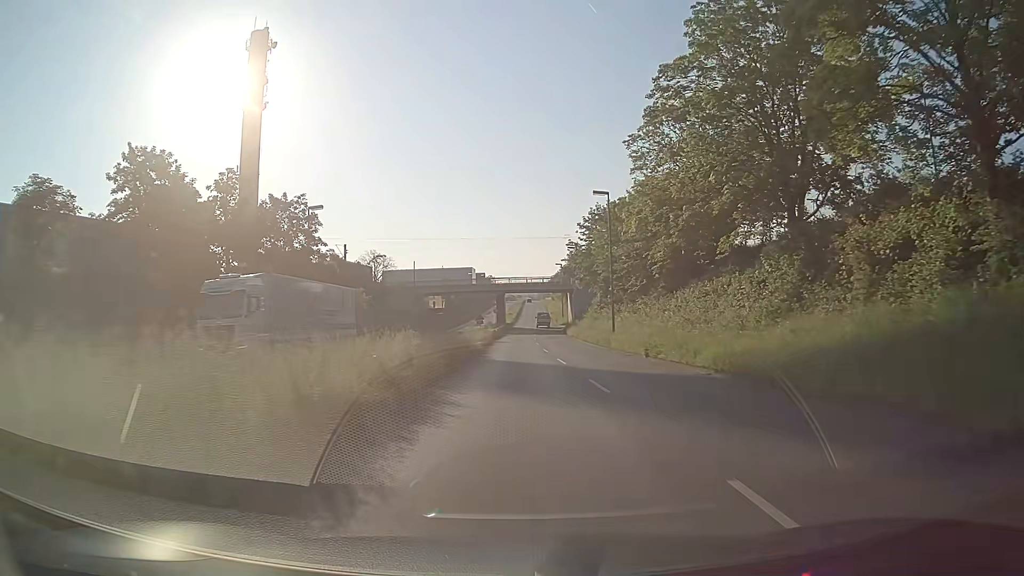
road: primary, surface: asphalt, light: Day
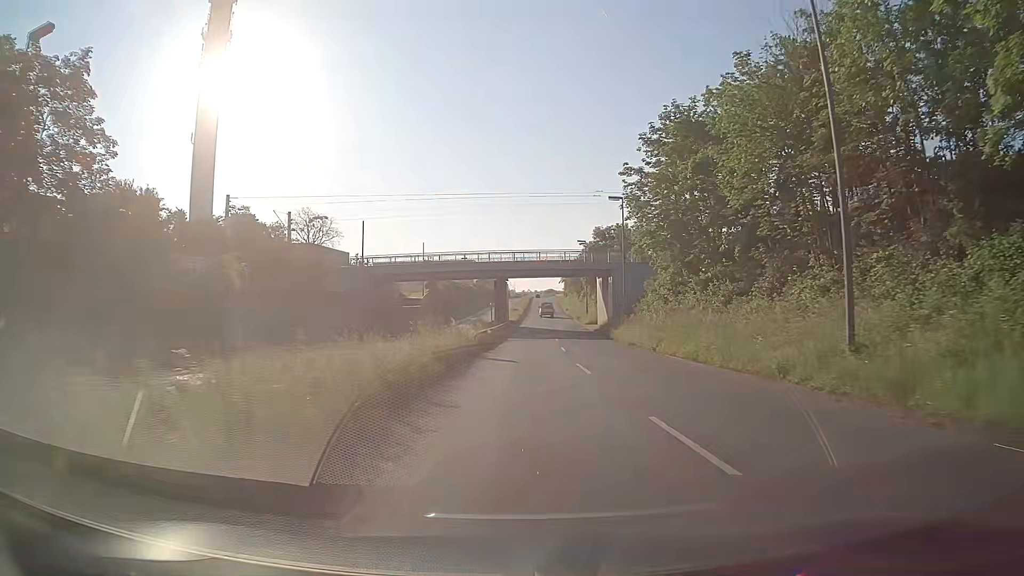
(0.0, +32.0) m; 0°
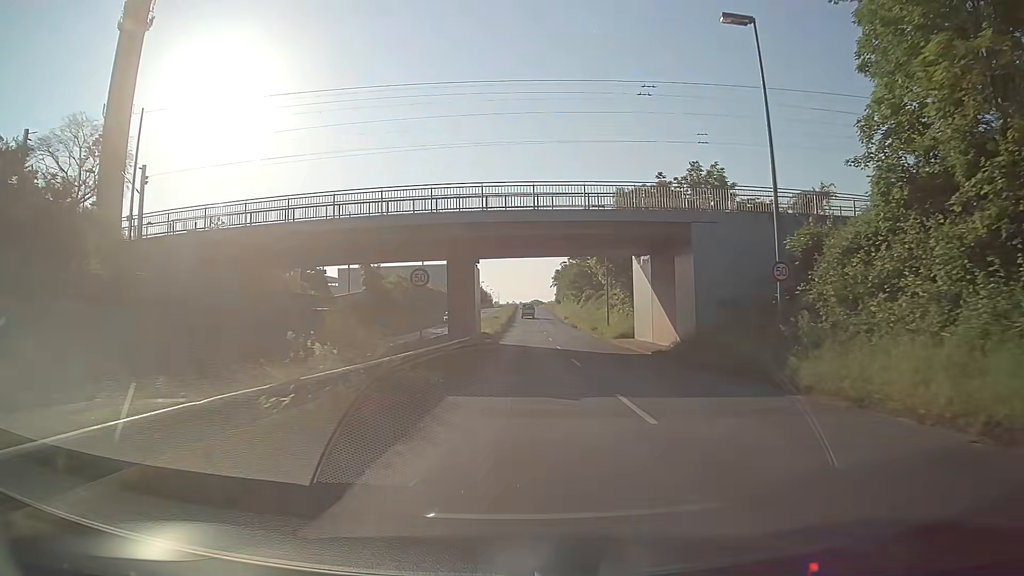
(+0.4, +32.7) m; +1°
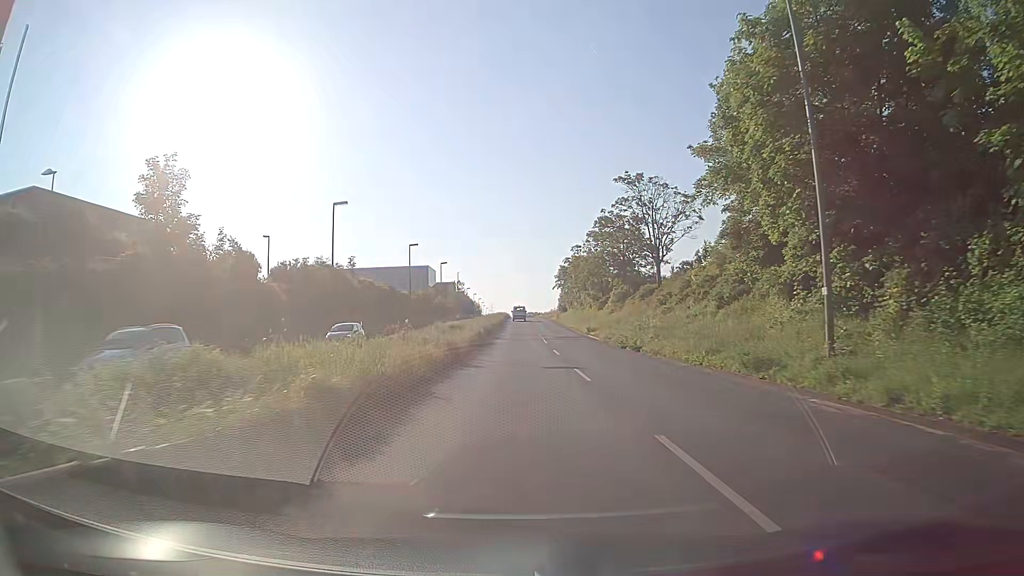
(+0.6, +41.3) m; -1°
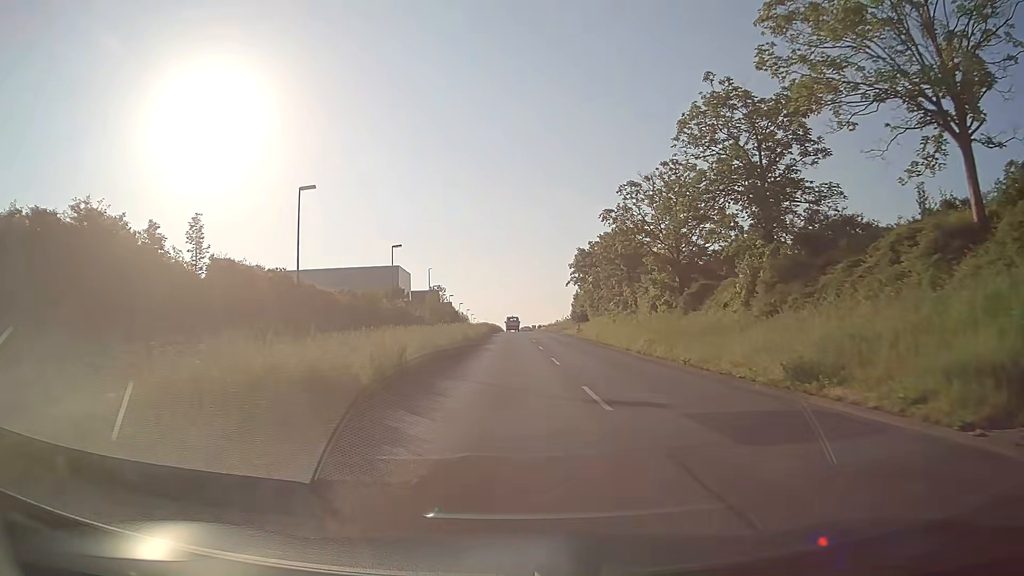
(+1.3, +41.6) m; +2°
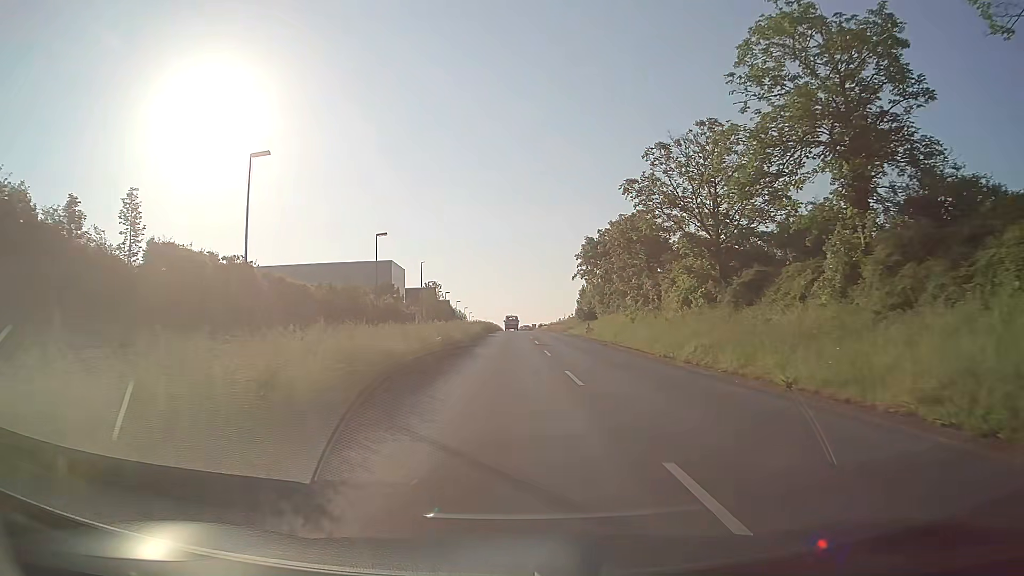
(0.0, +8.5) m; 0°
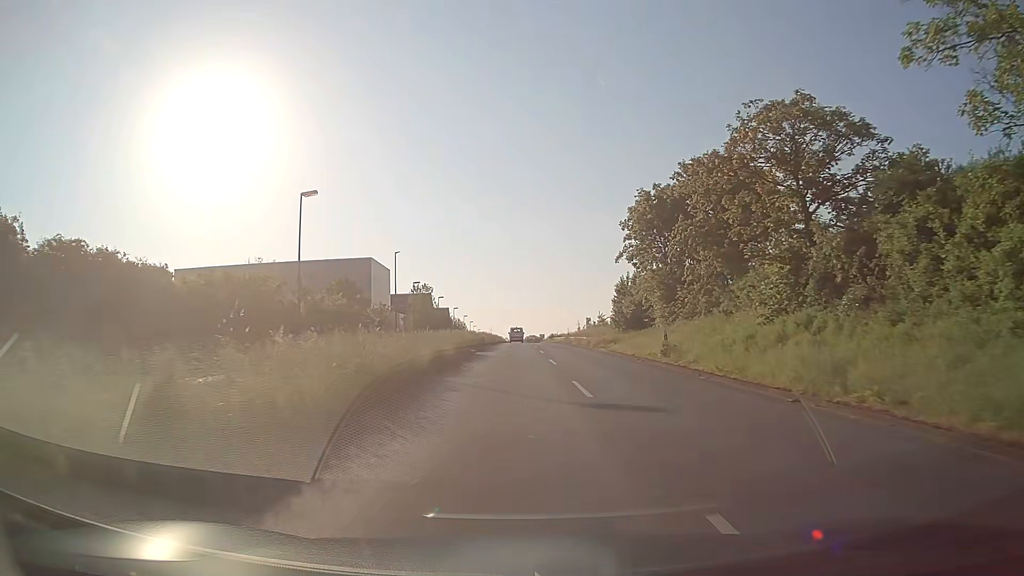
(-0.3, +25.6) m; -1°
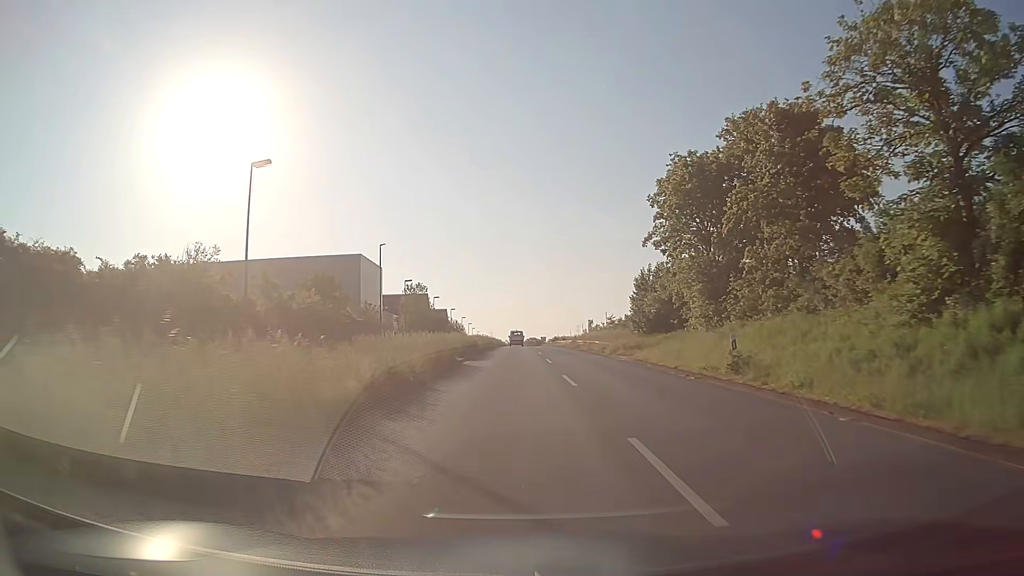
(-0.1, +8.5) m; -1°
(0, +10) (0, +20) (0, +30) (0, +40) (0, +50) (0, +60) (0, +70) (0, +80) (0, +90) (0, +100) m
